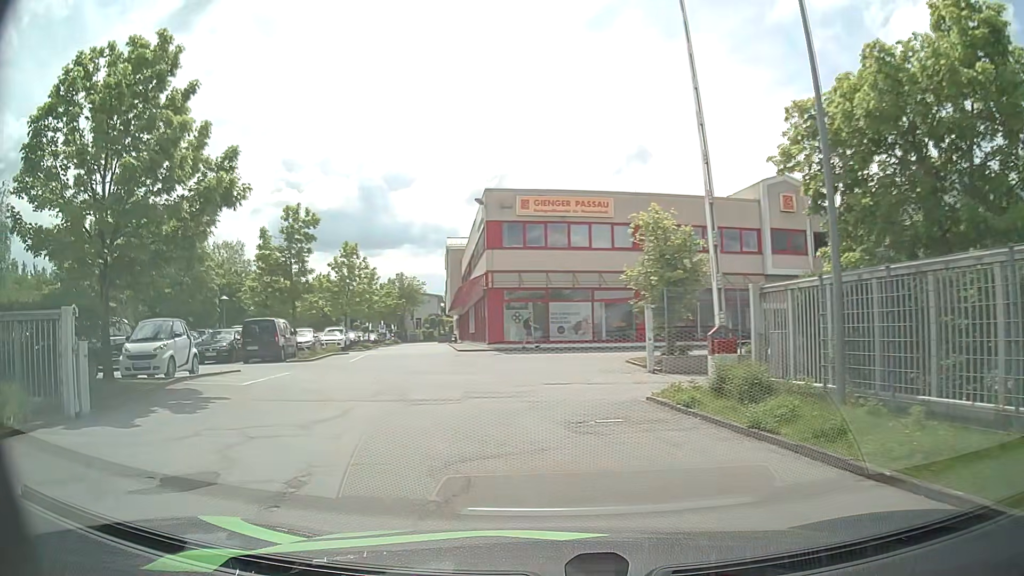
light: Day
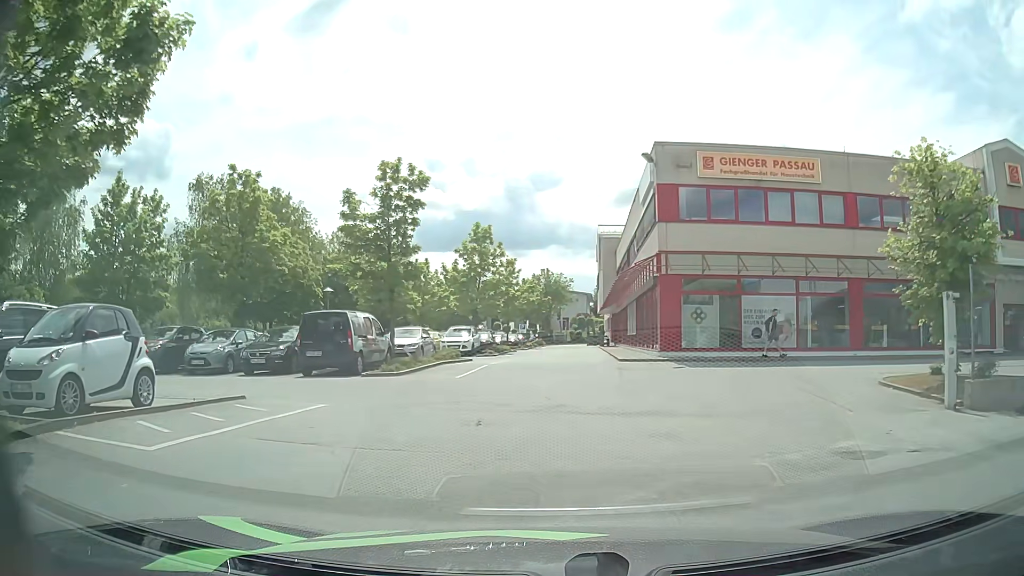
(-1.2, +9.1) m; -11°
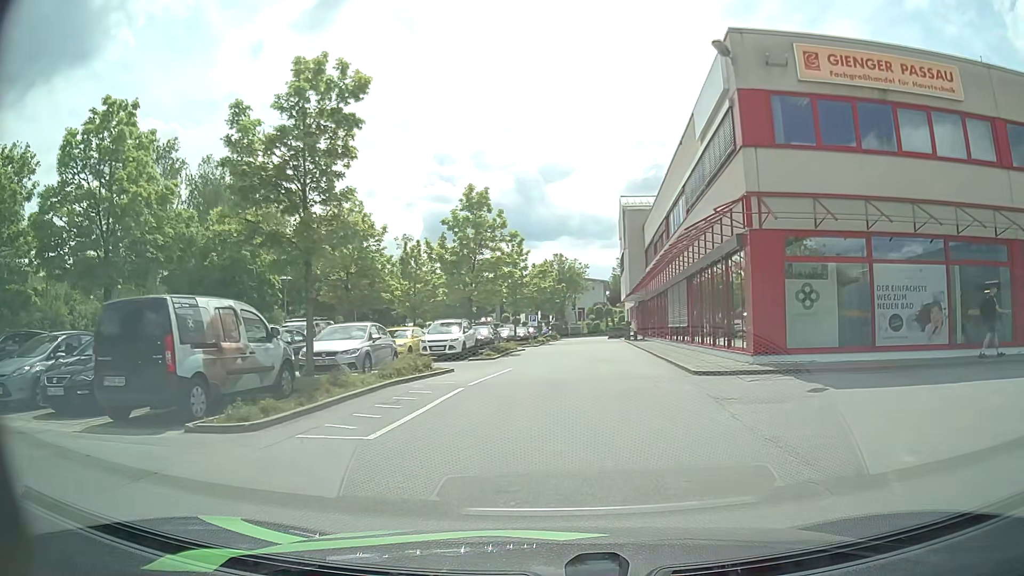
(-0.2, +10.0) m; -2°
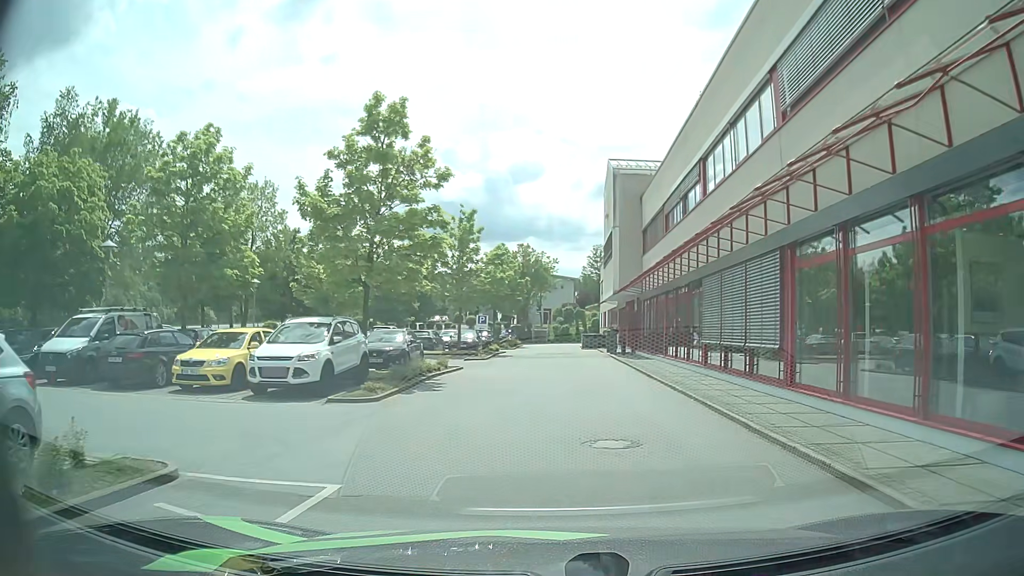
(+0.4, +13.7) m; +4°
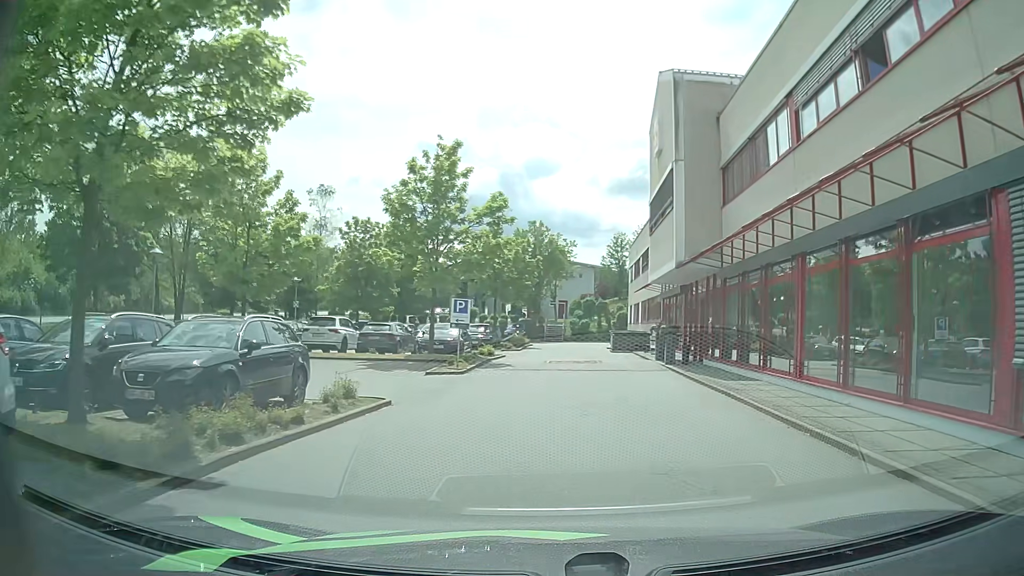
(-0.2, +13.3) m; -1°
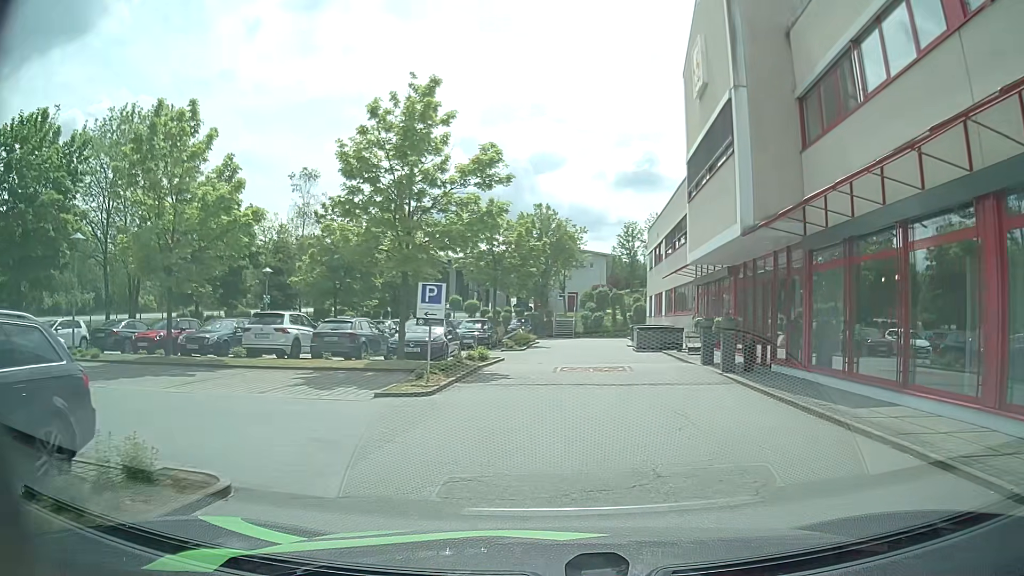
(-0.1, +6.5) m; -1°
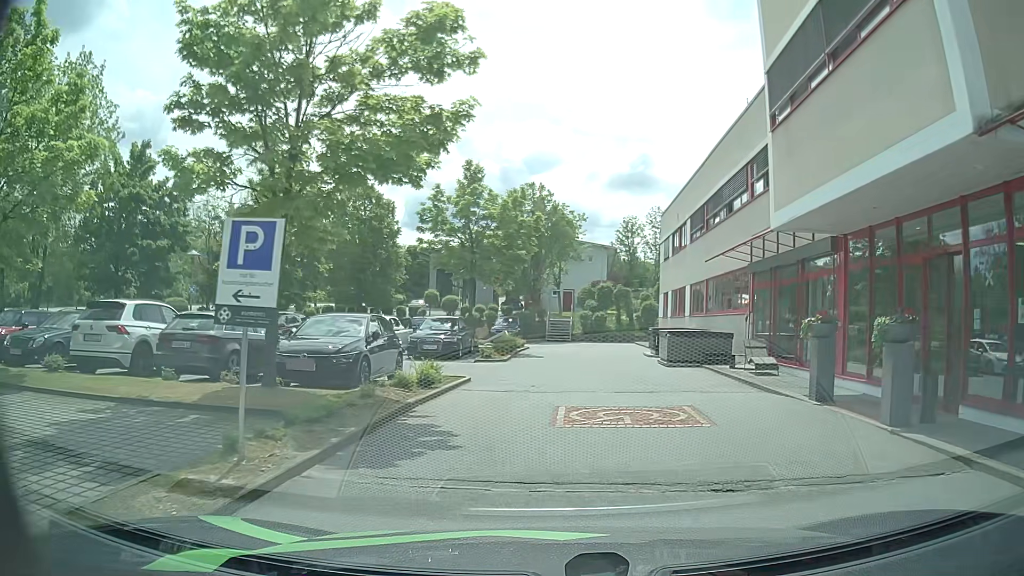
(0.0, +8.7) m; +1°
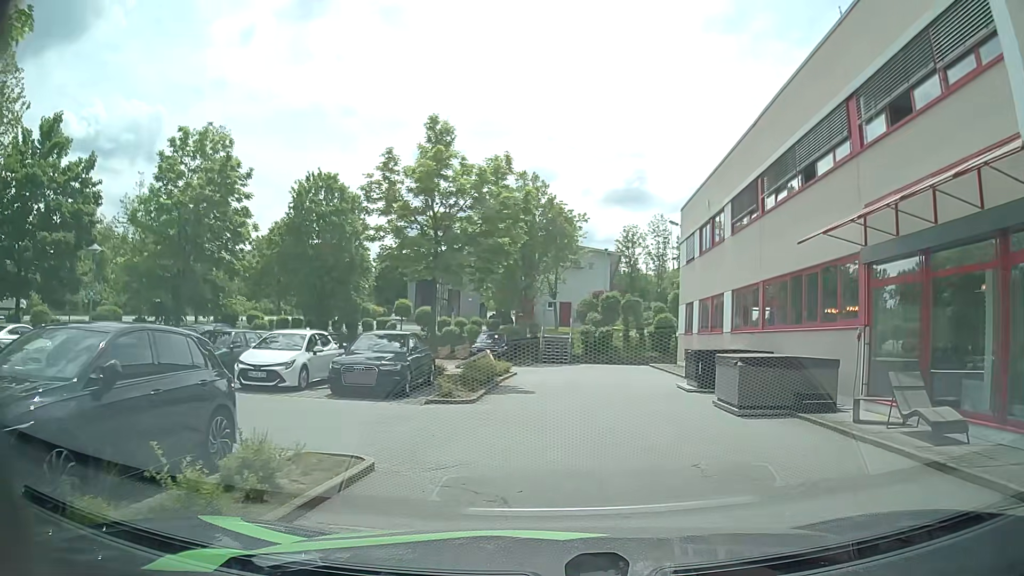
(0.0, +8.2) m; +2°
